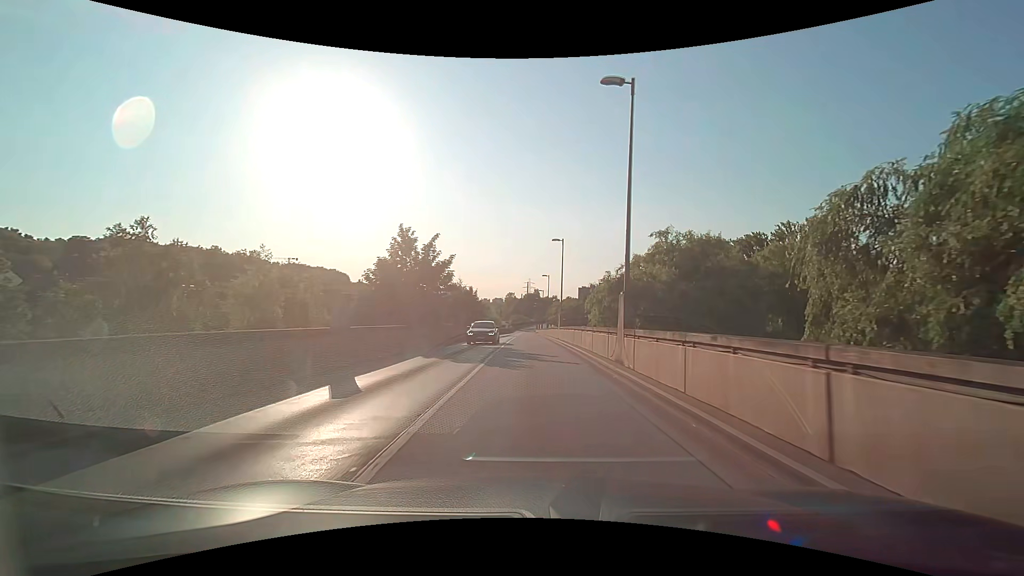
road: secondary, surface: asphalt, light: Day
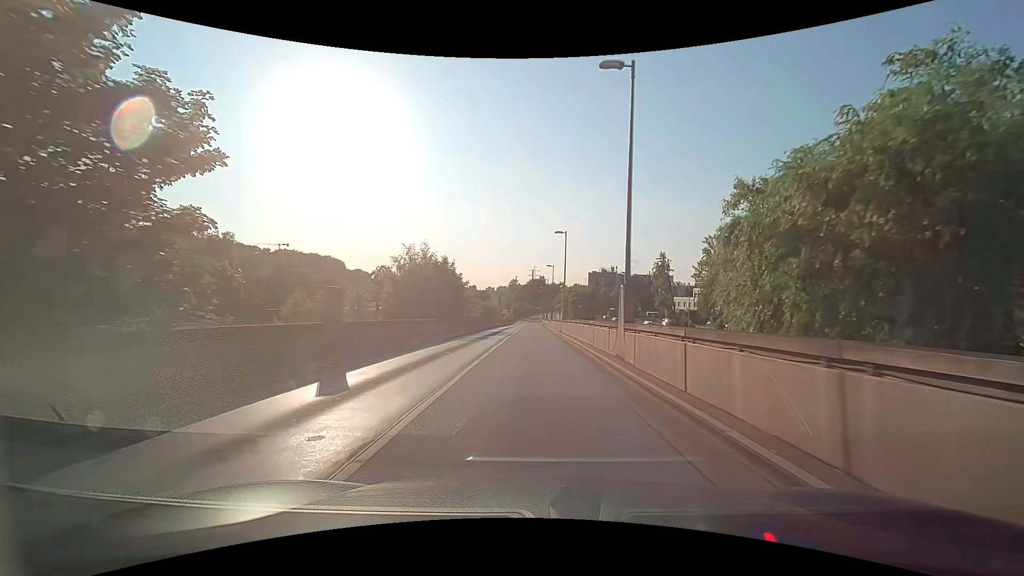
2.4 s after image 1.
(0.0, +28.7) m; 0°
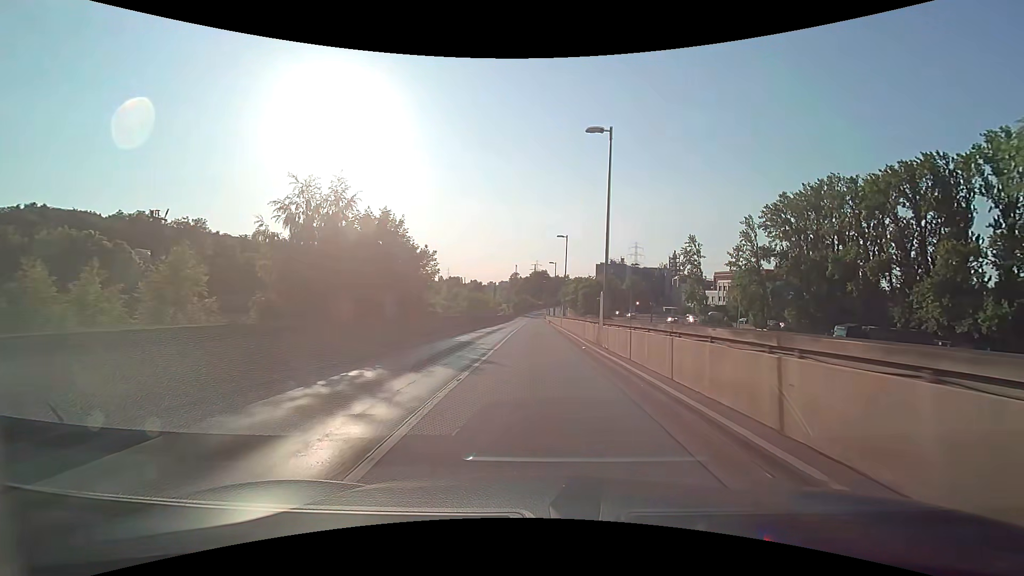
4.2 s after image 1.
(-0.1, +22.9) m; 0°
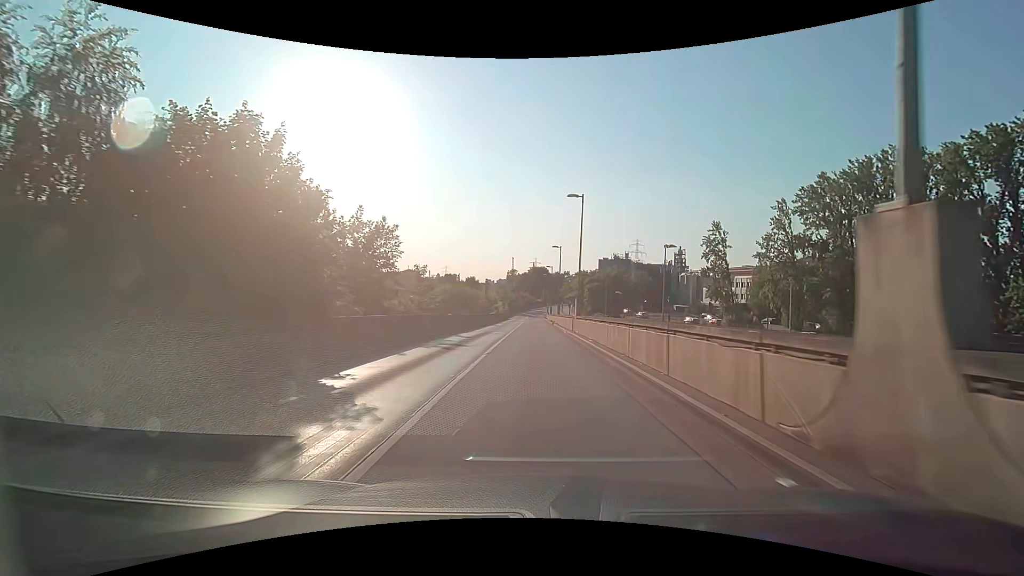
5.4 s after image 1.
(0.0, +15.6) m; +1°
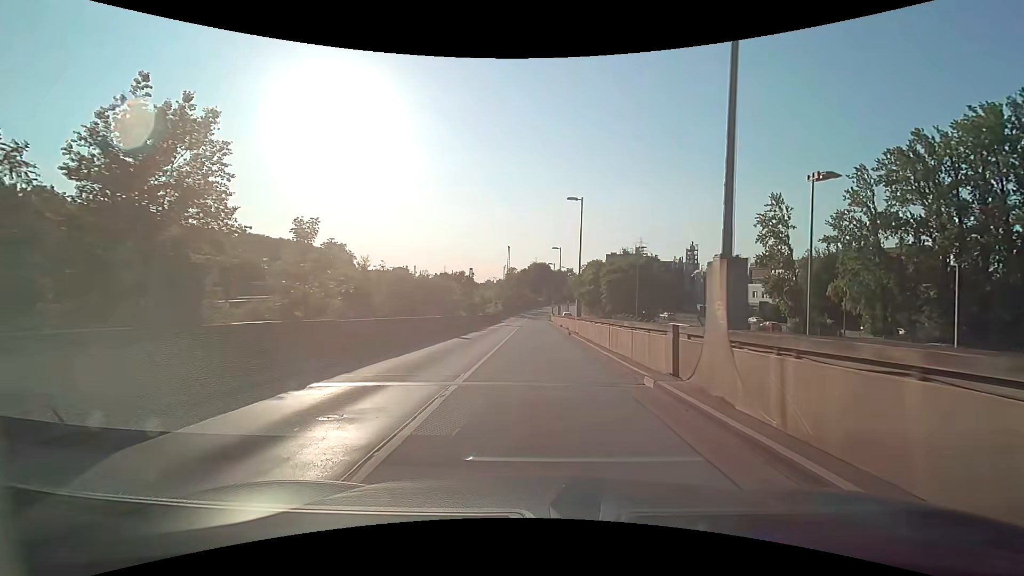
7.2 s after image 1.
(-0.1, +23.5) m; 0°
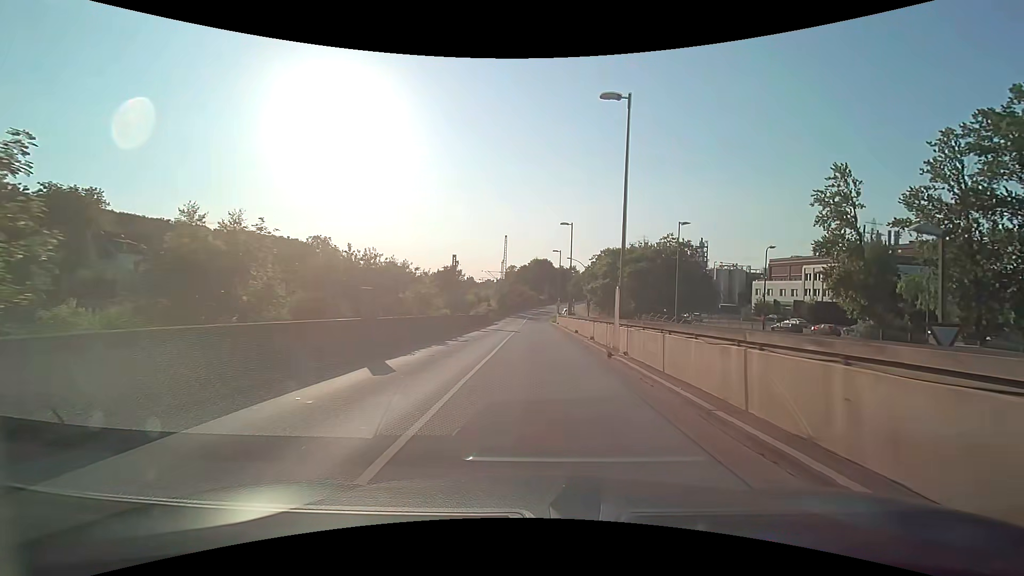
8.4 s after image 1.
(0.0, +14.9) m; 0°
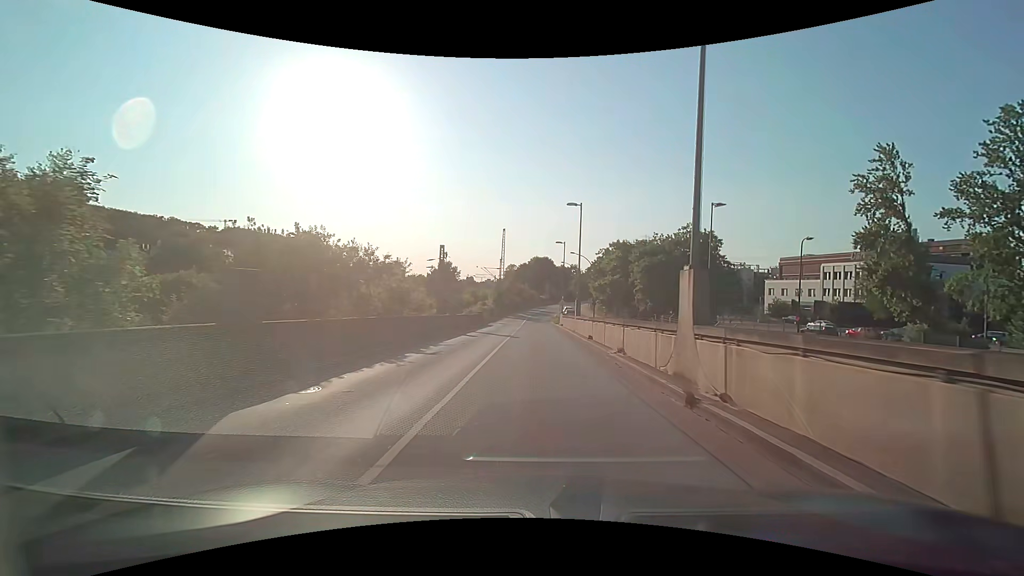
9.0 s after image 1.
(0.0, +7.3) m; 0°
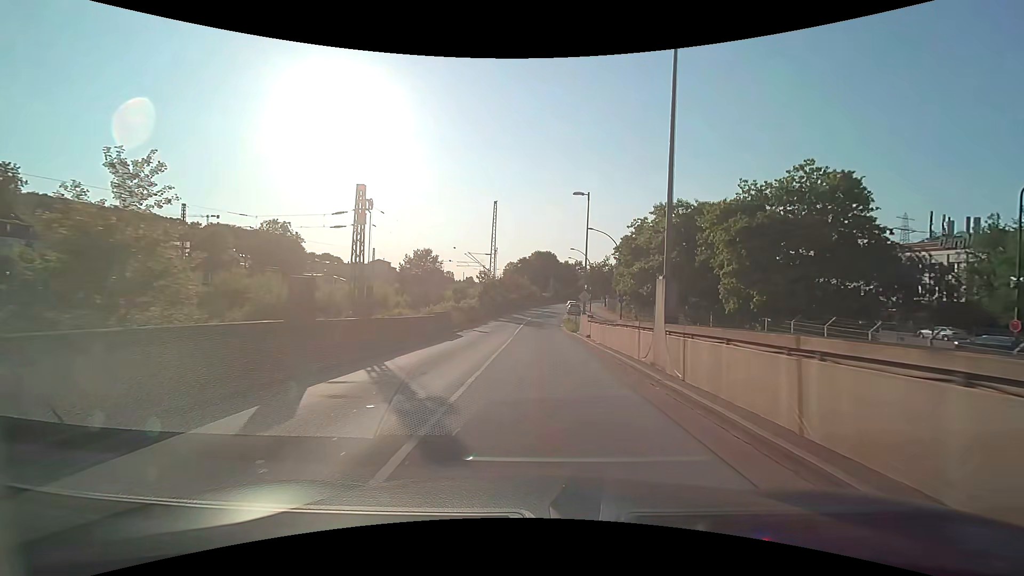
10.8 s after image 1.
(0.0, +21.9) m; 0°
(0, +10) (0, +20) (0, +30) (+1, +40) (+1, +50) (+2, +60) (+2, +70) (+4, +80) (+5, +90) (+7, +100) m
